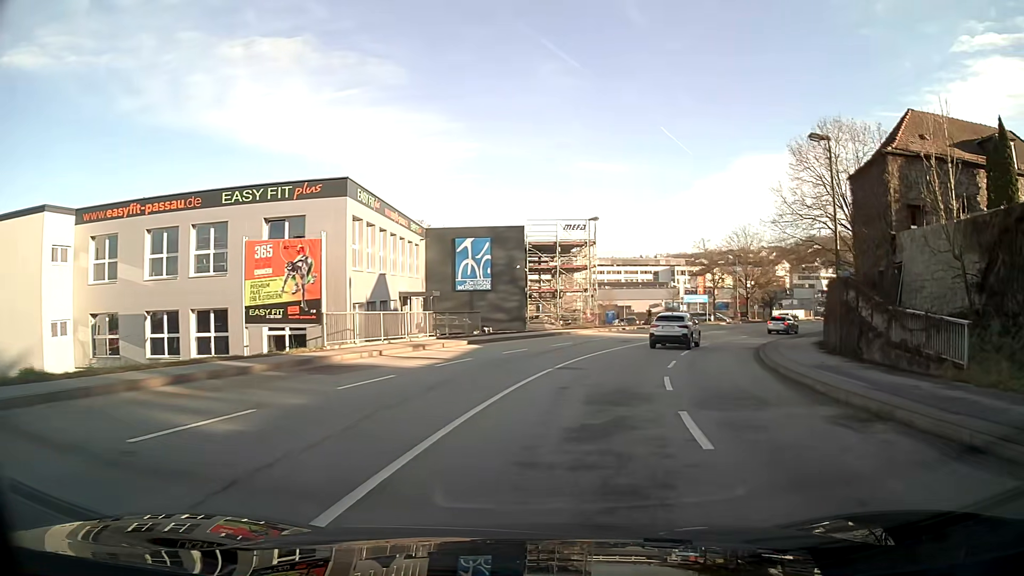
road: tertiary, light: Day
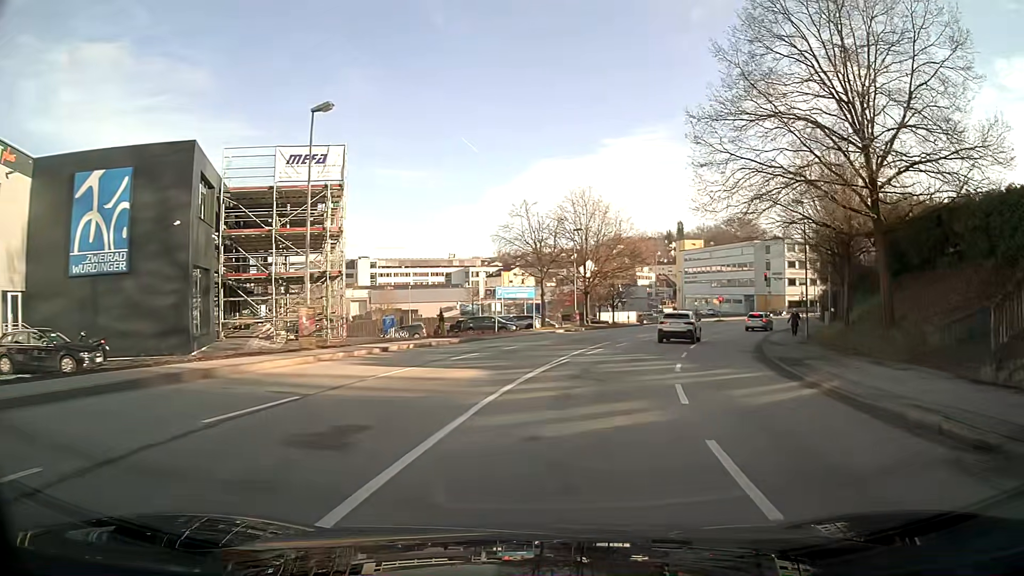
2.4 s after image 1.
(+4.1, +26.8) m; +17°
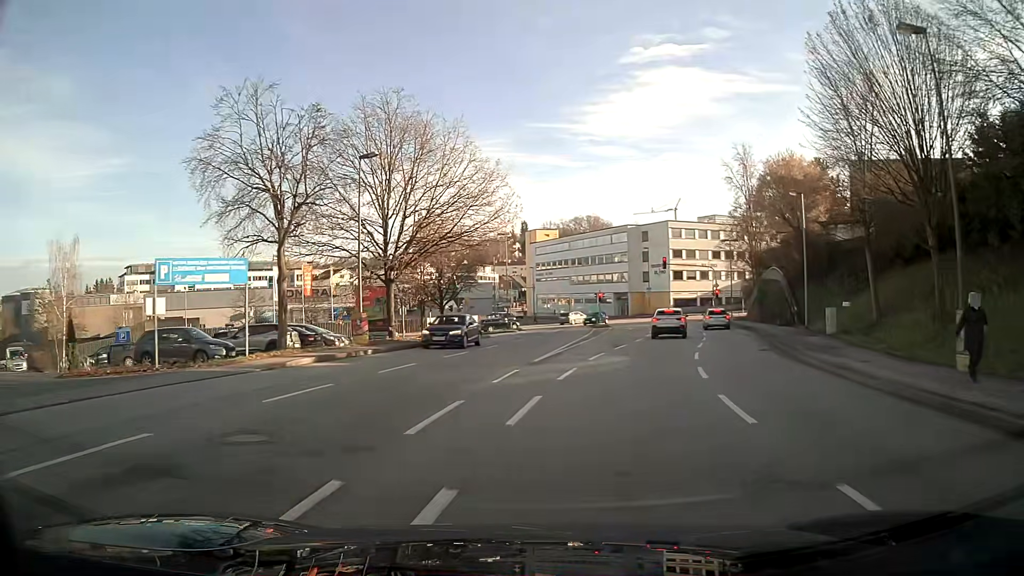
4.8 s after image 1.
(+3.2, +26.5) m; +13°
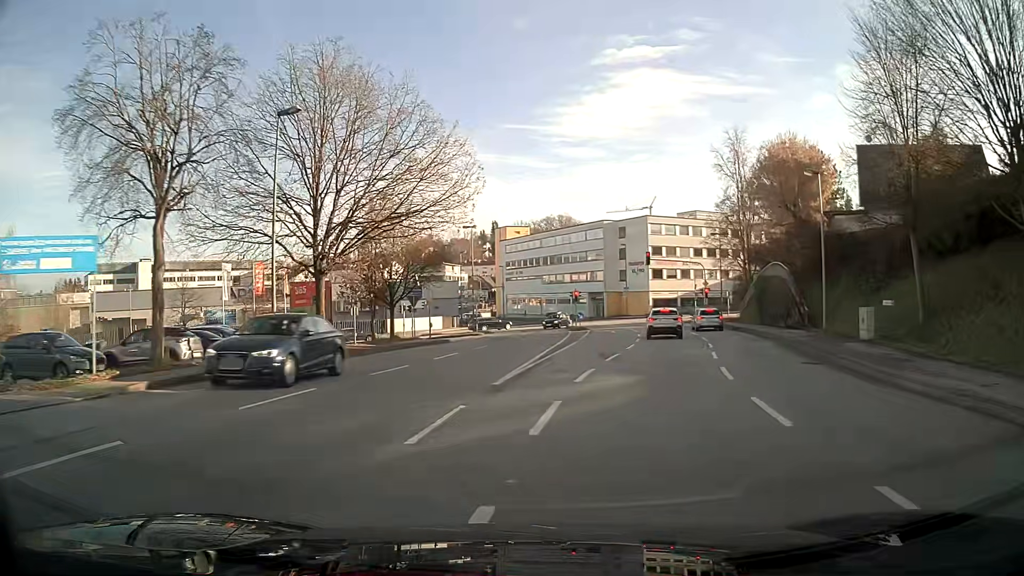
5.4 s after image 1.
(+0.1, +6.5) m; +3°
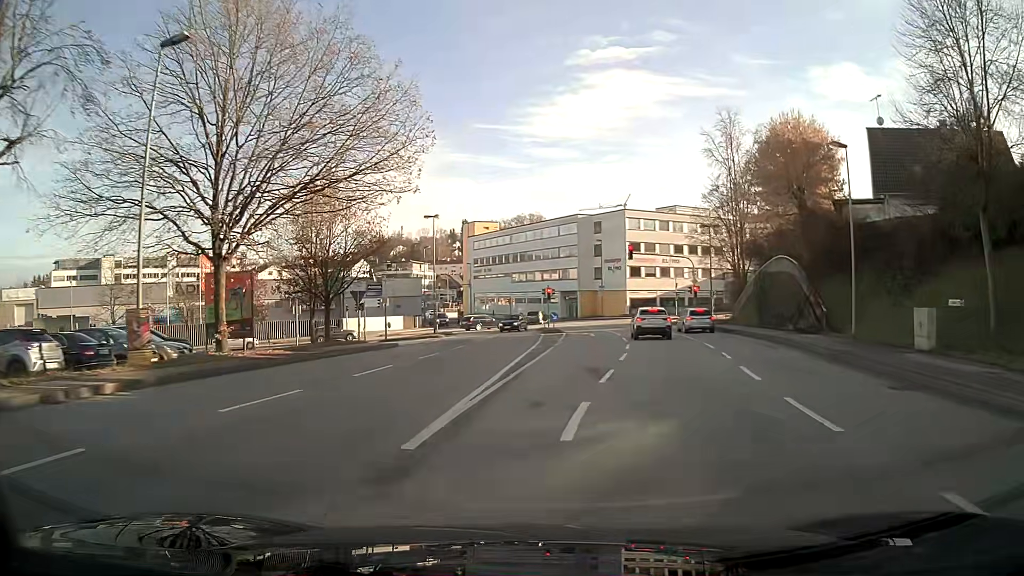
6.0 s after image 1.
(+0.1, +6.4) m; +2°
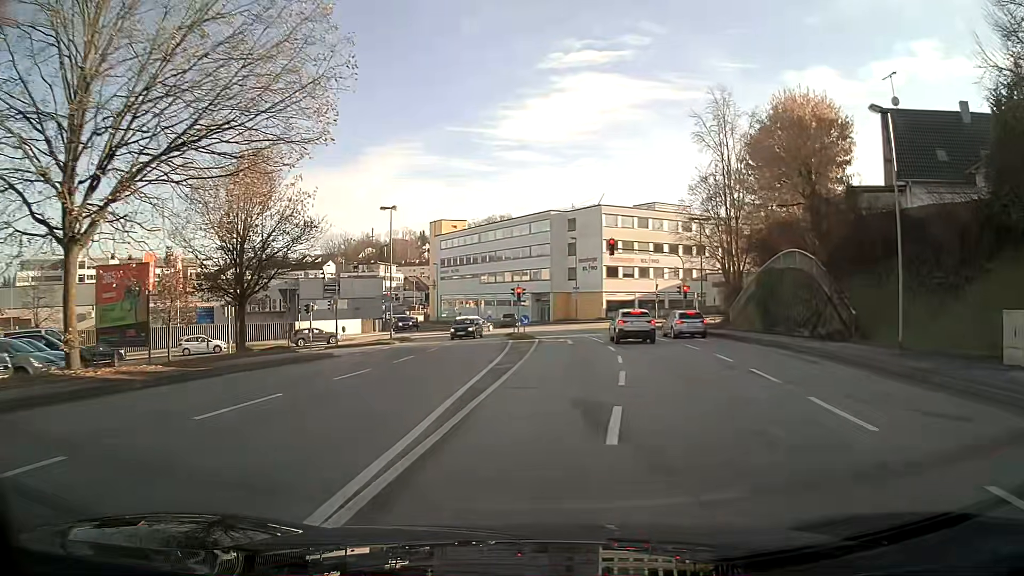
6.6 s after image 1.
(+0.1, +6.0) m; +2°
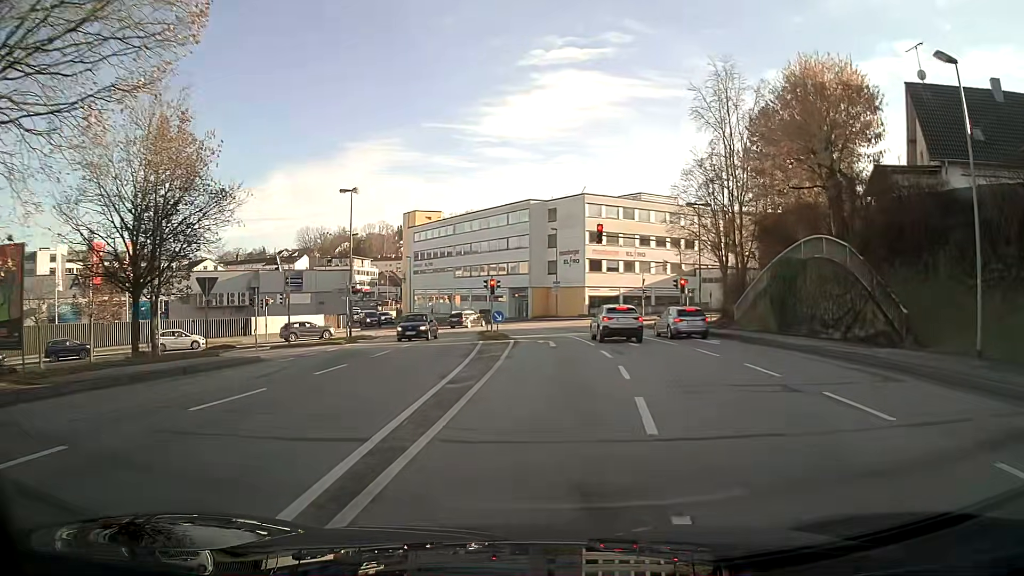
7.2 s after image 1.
(+0.1, +5.6) m; +2°
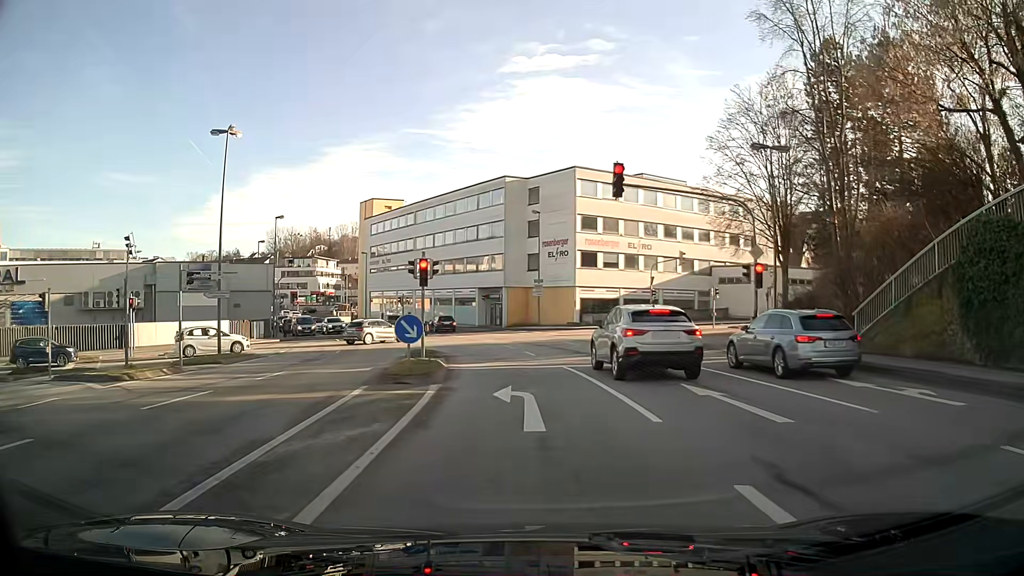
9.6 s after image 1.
(+0.3, +16.9) m; +1°
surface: asphalt
(0, +10) (-1, +20) (-3, +30) (-7, +38) (-16, +39) (-25, +34) (-34, +29) (-42, +23) (-50, +17) (-58, +11) m
